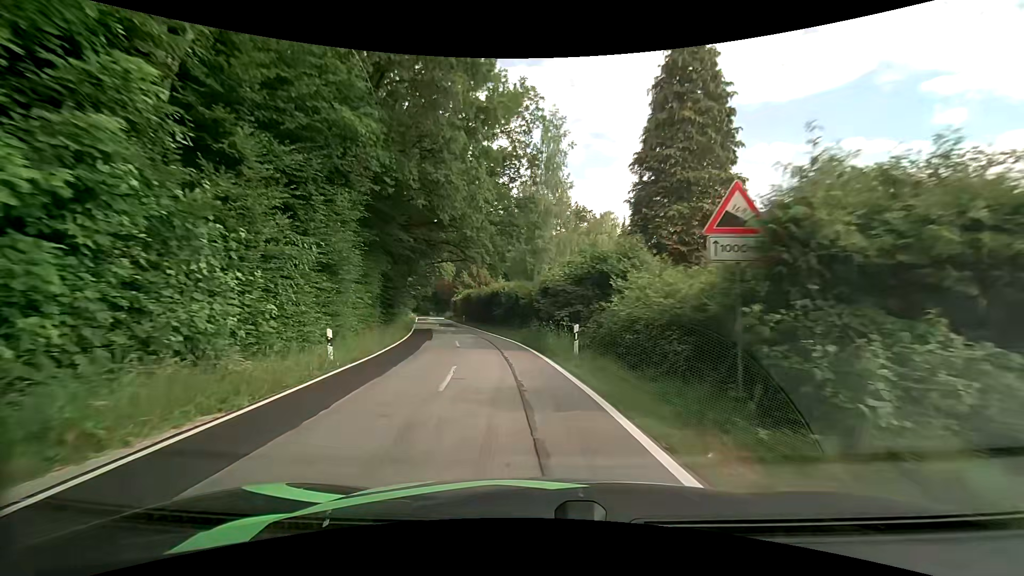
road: tertiary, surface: asphalt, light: Day
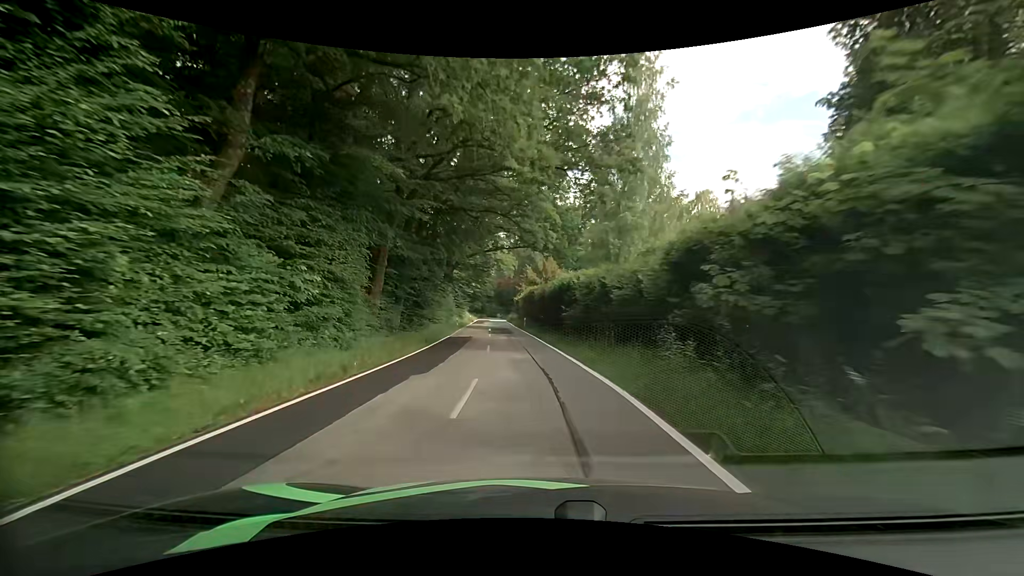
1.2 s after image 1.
(-1.1, +13.7) m; -8°
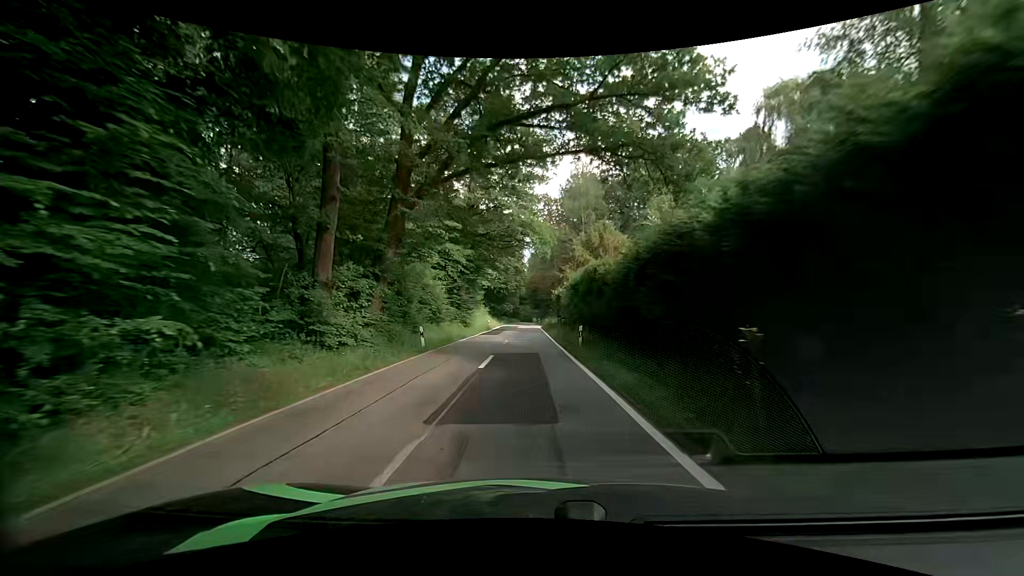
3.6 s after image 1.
(-1.7, +28.3) m; -5°
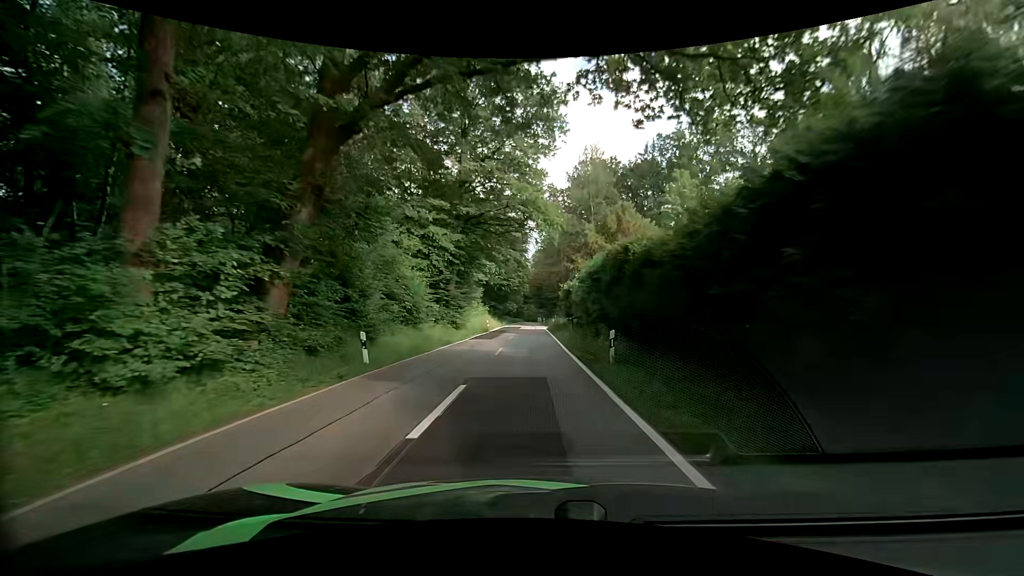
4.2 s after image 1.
(0.0, +7.6) m; -1°
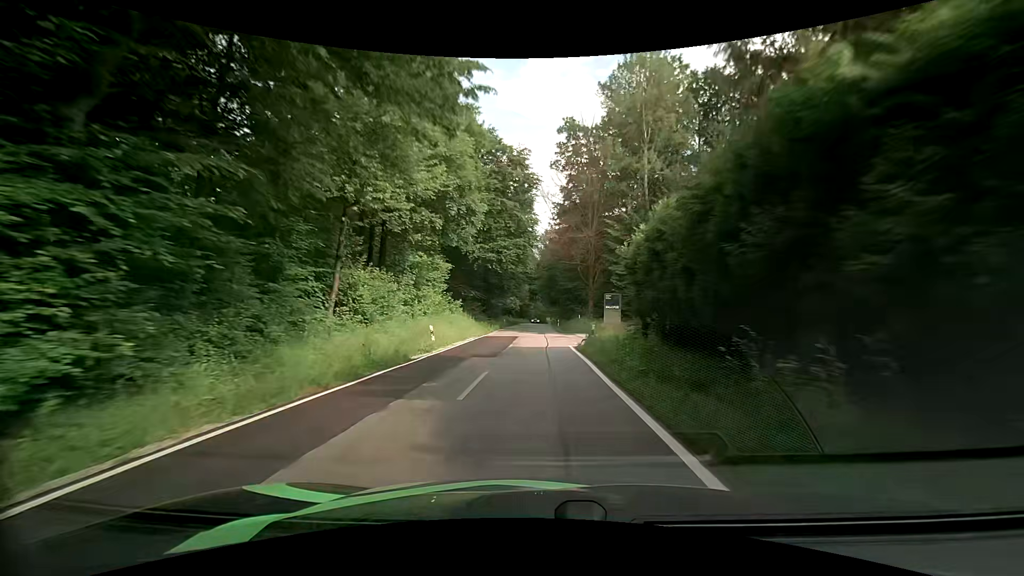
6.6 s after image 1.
(-0.2, +32.7) m; 0°
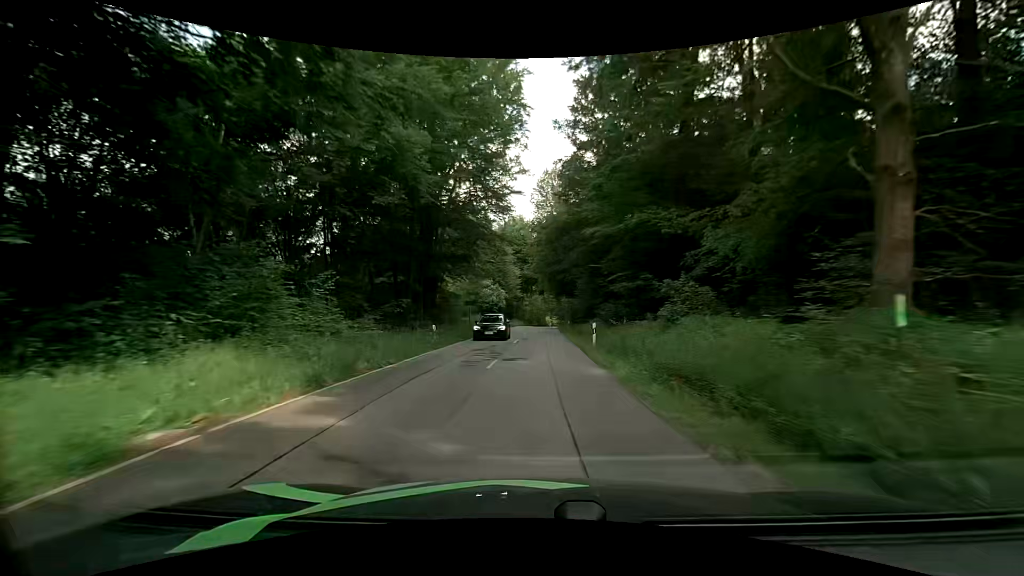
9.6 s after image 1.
(-0.4, +42.6) m; -1°
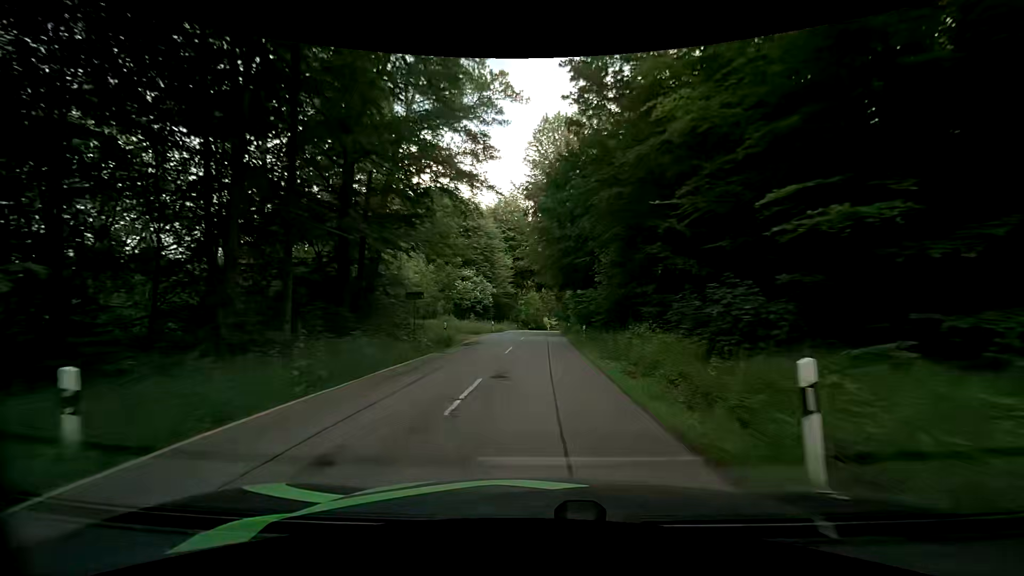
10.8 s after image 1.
(+0.1, +16.9) m; 0°
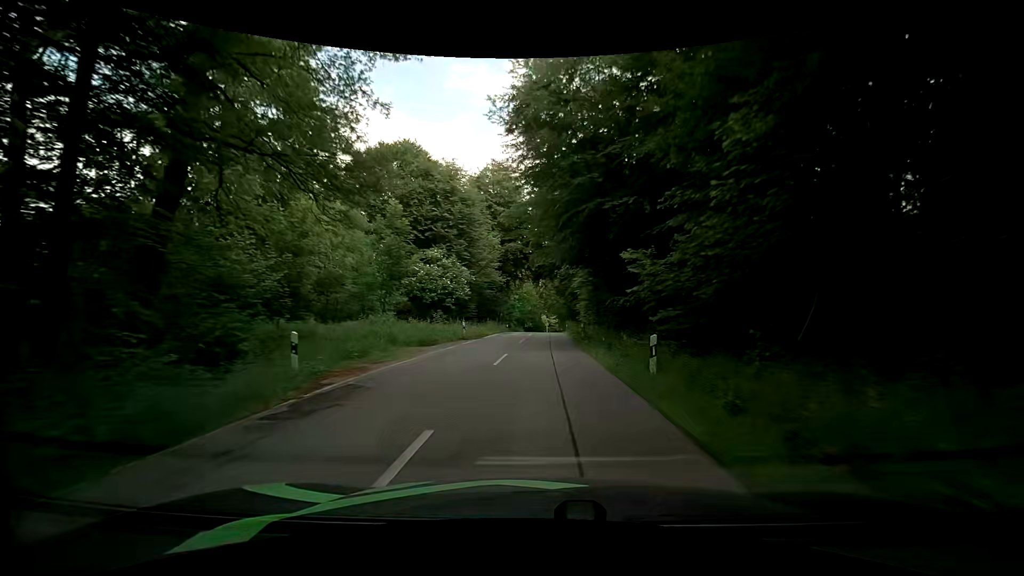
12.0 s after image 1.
(+0.2, +16.7) m; +1°
(0, +10) (0, +20) (0, +30) (0, +40) (+1, +50) (+1, +60) (+1, +70) (+1, +80) (+1, +90) (+1, +100) m
